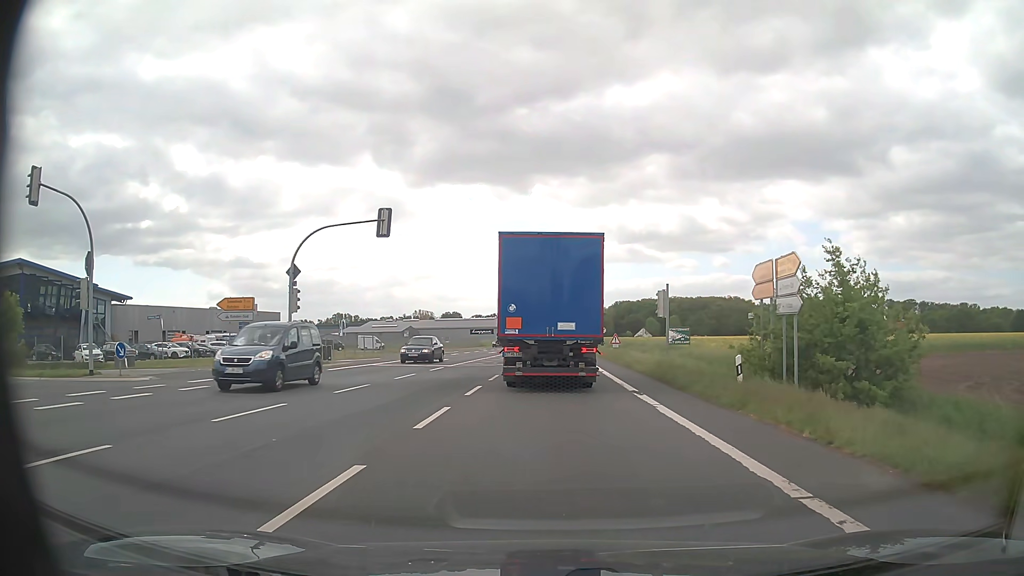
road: primary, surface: asphalt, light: Day
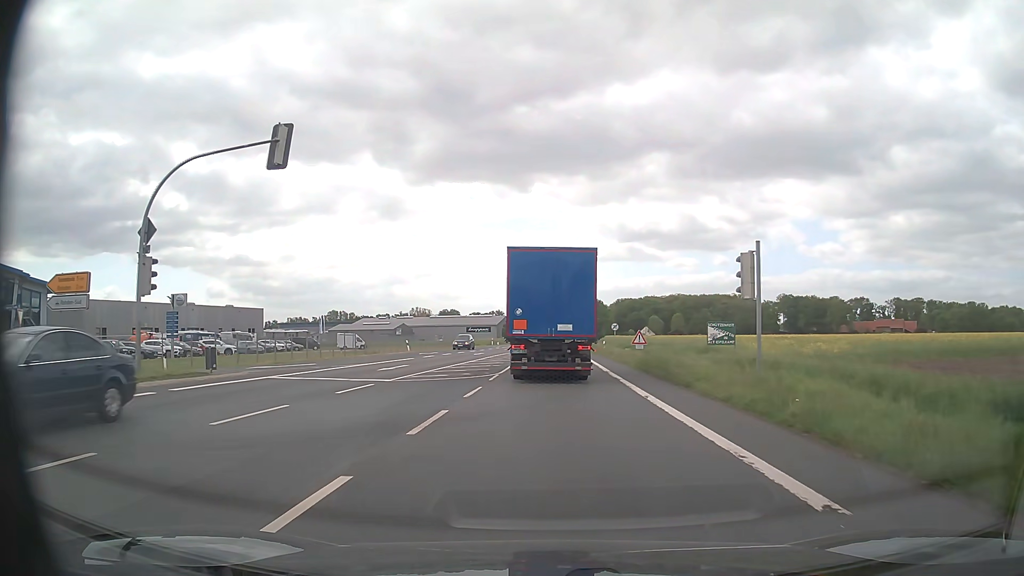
(-0.1, +12.9) m; 0°
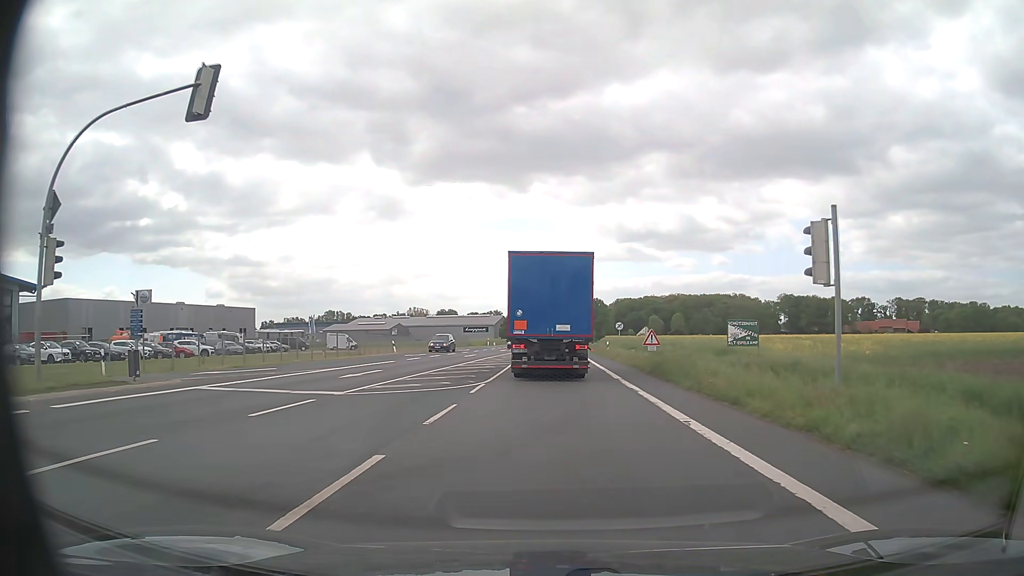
(0.0, +4.8) m; 0°
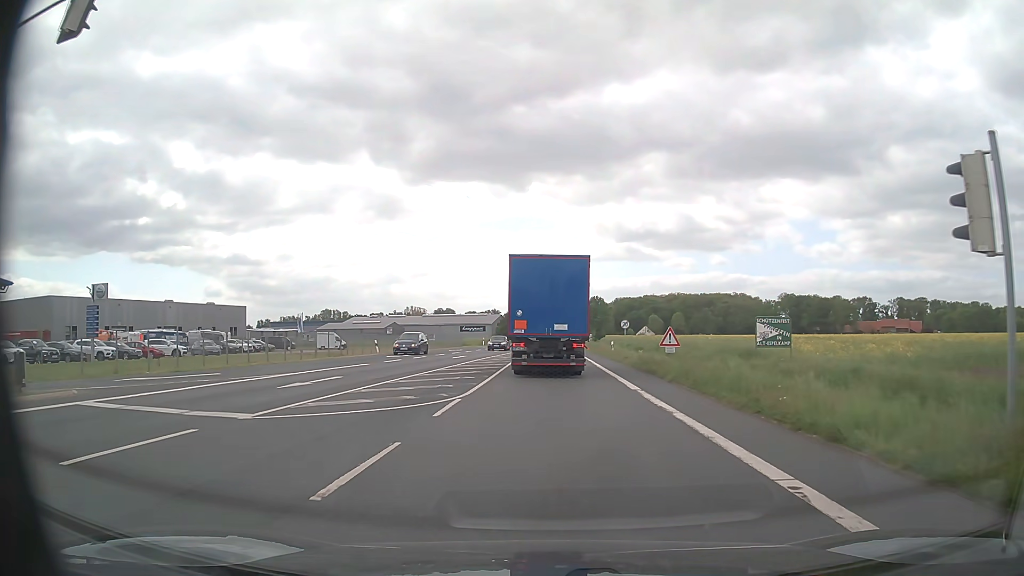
(0.0, +5.1) m; 0°
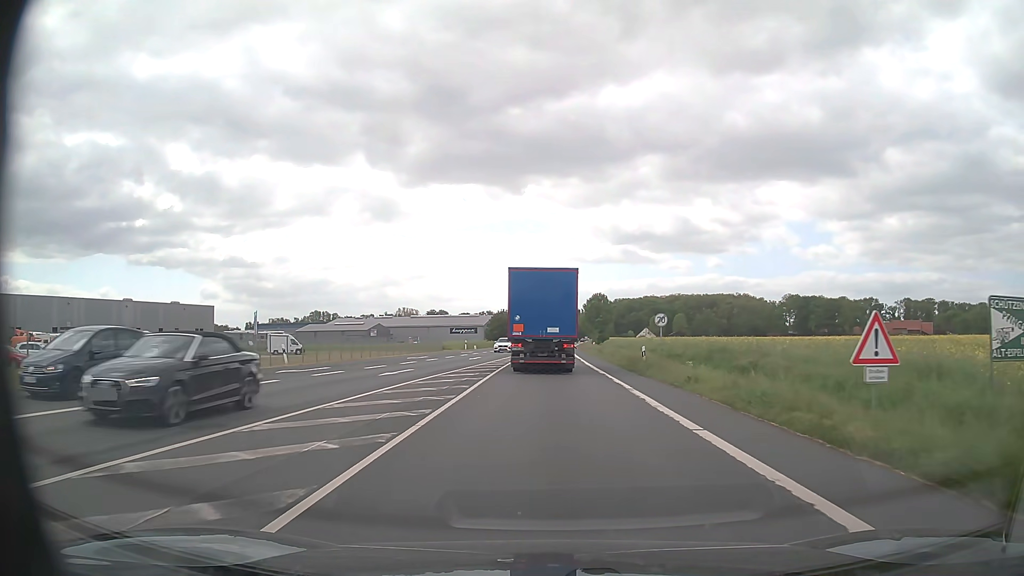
(+0.1, +17.3) m; 0°
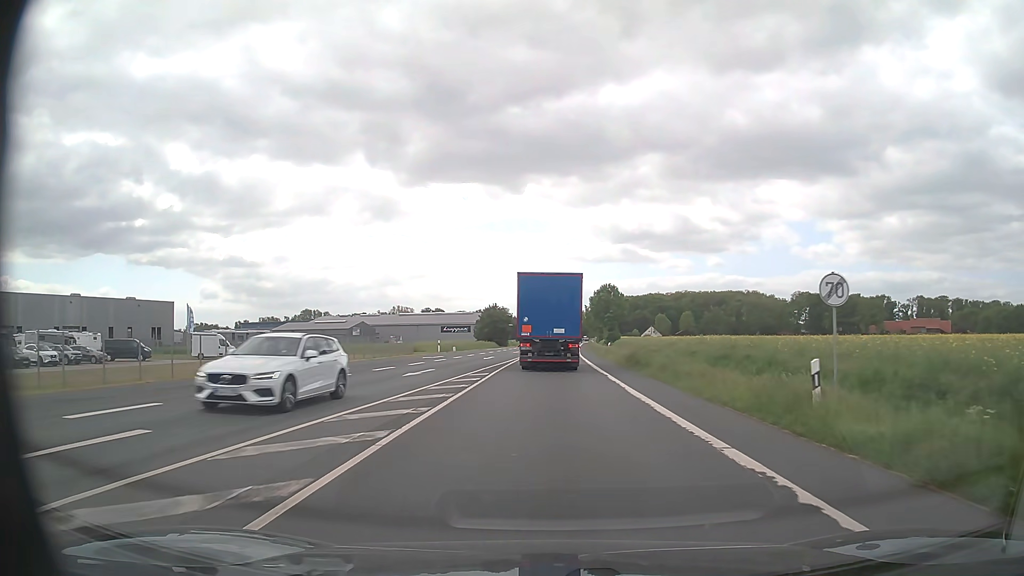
(0.0, +20.1) m; 0°
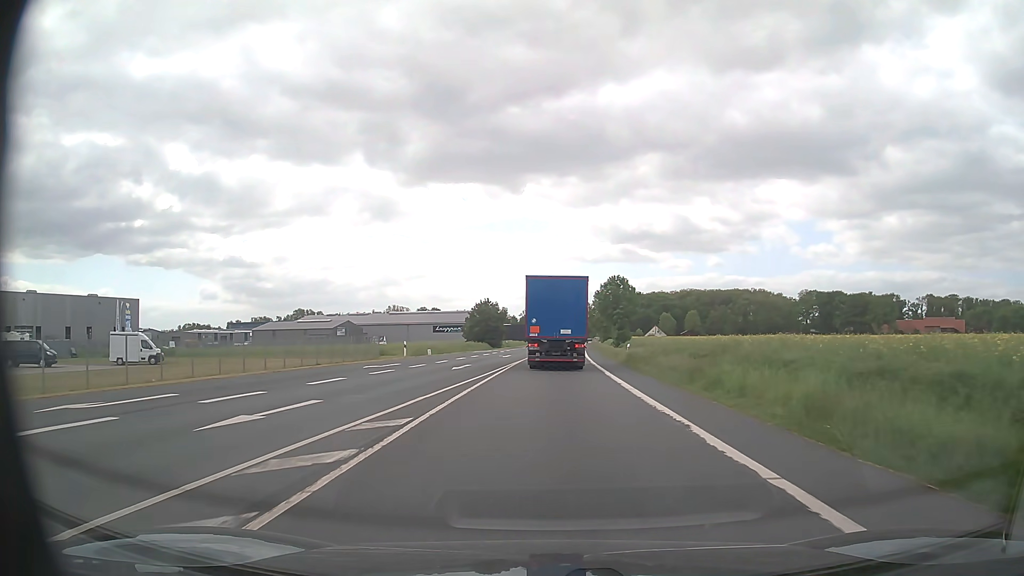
(0.0, +14.6) m; 0°
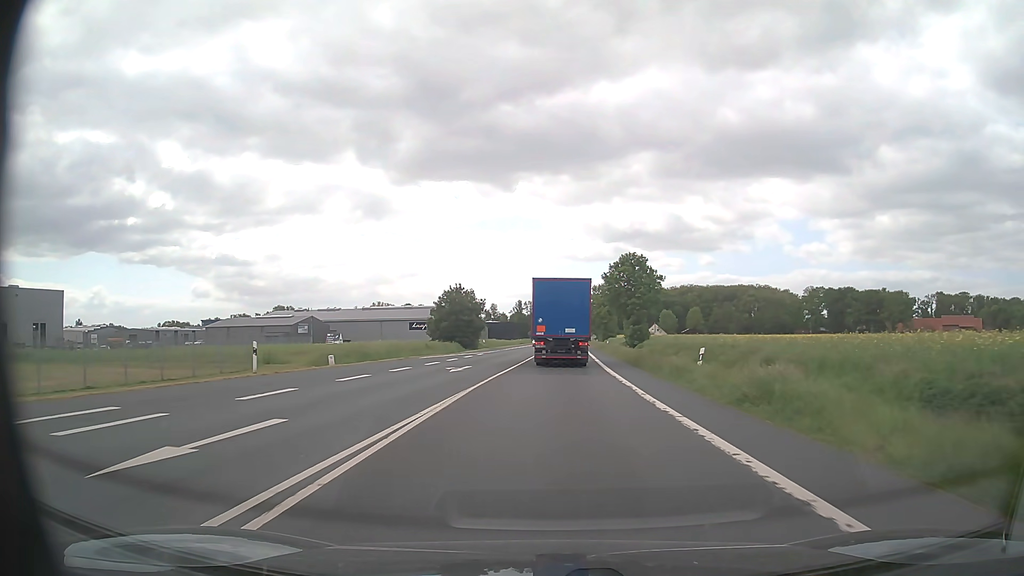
(+0.1, +23.9) m; +1°
(0, +10) (0, +20) (0, +30) (+1, +40) (+1, +50) (+1, +60) (+2, +70) (+2, +80) (+3, +90) (+3, +100) m
